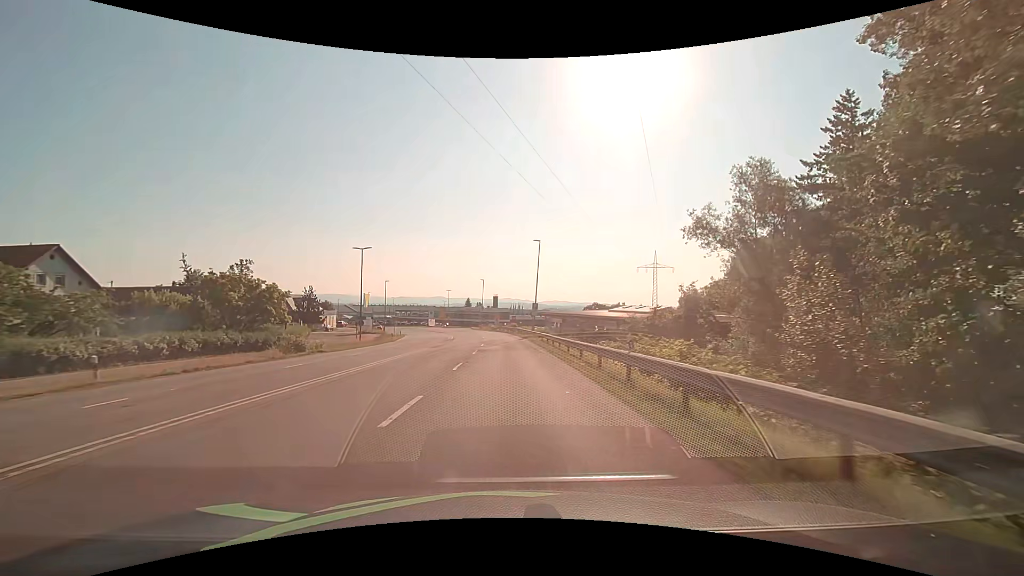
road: secondary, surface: asphalt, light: Day
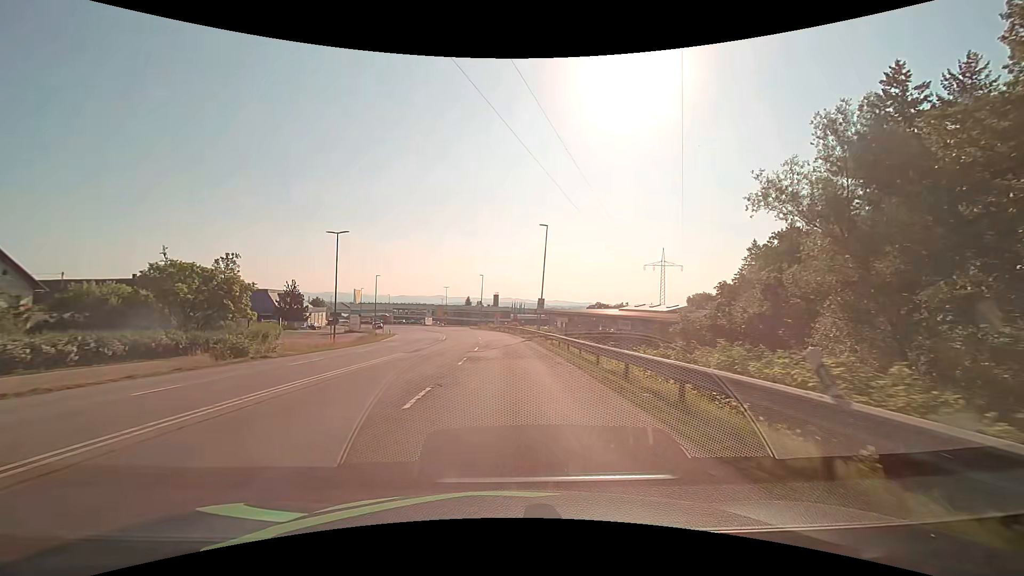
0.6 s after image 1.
(0.0, +7.7) m; 0°
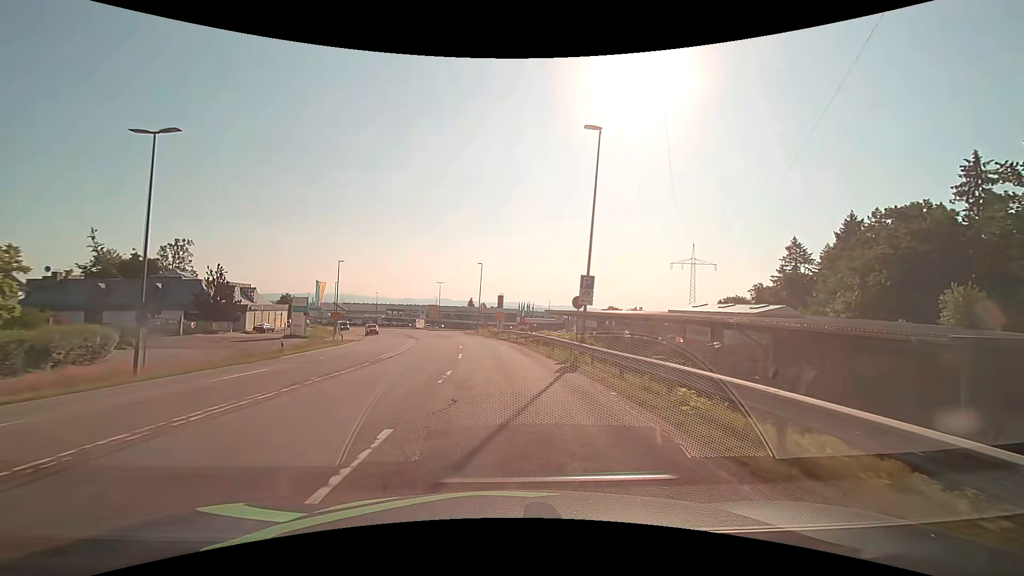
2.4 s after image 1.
(-0.1, +23.0) m; 0°
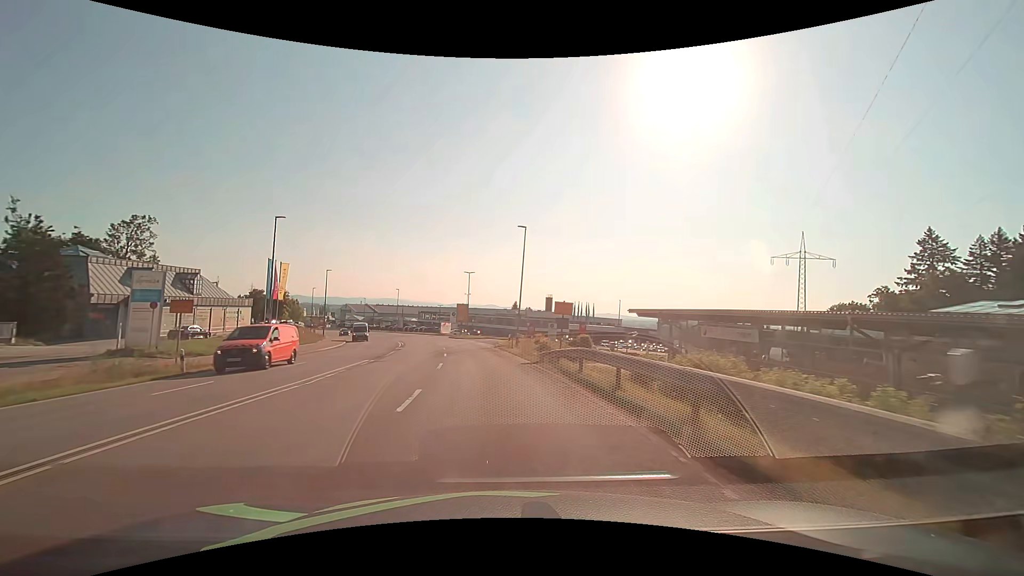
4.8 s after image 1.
(-1.2, +30.6) m; -5°
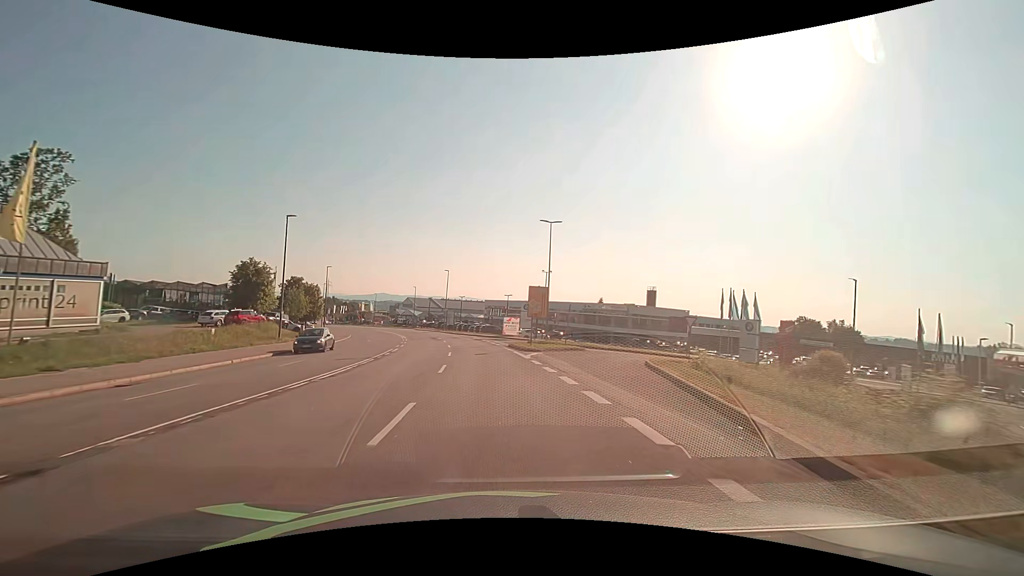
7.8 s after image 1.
(-3.0, +38.2) m; -9°
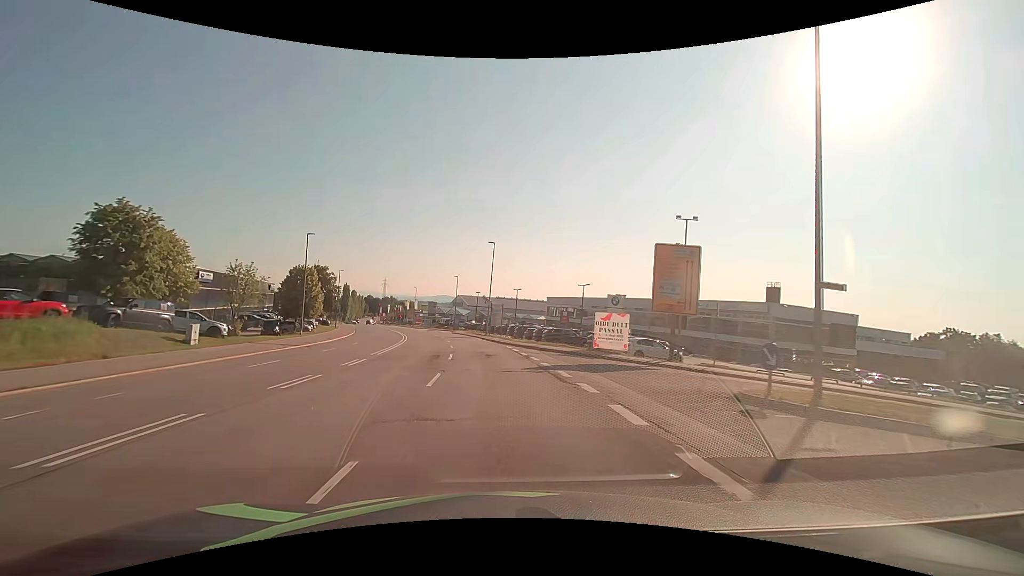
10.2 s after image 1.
(-1.8, +30.6) m; -7°
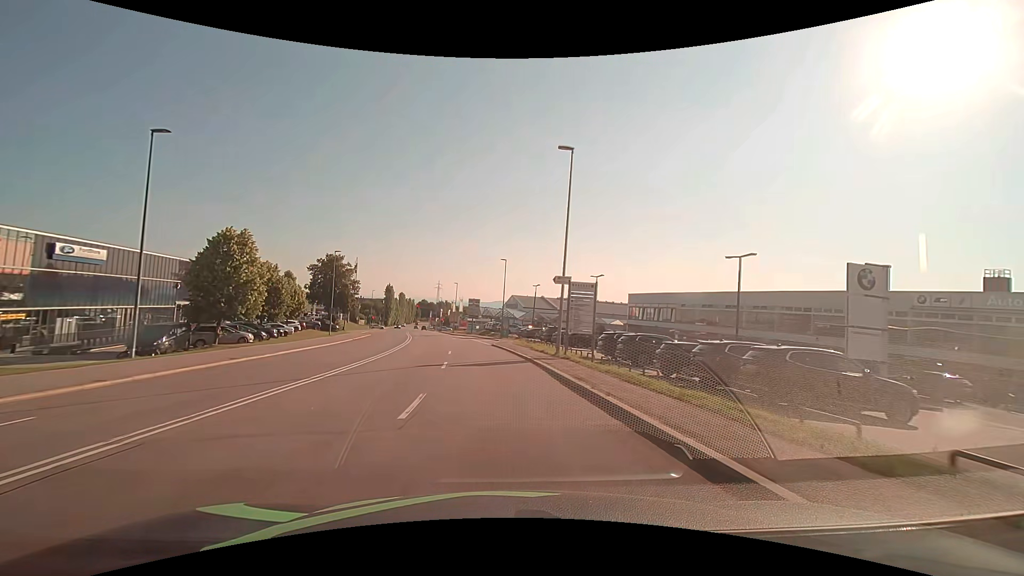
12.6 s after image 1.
(-1.7, +30.4) m; -7°
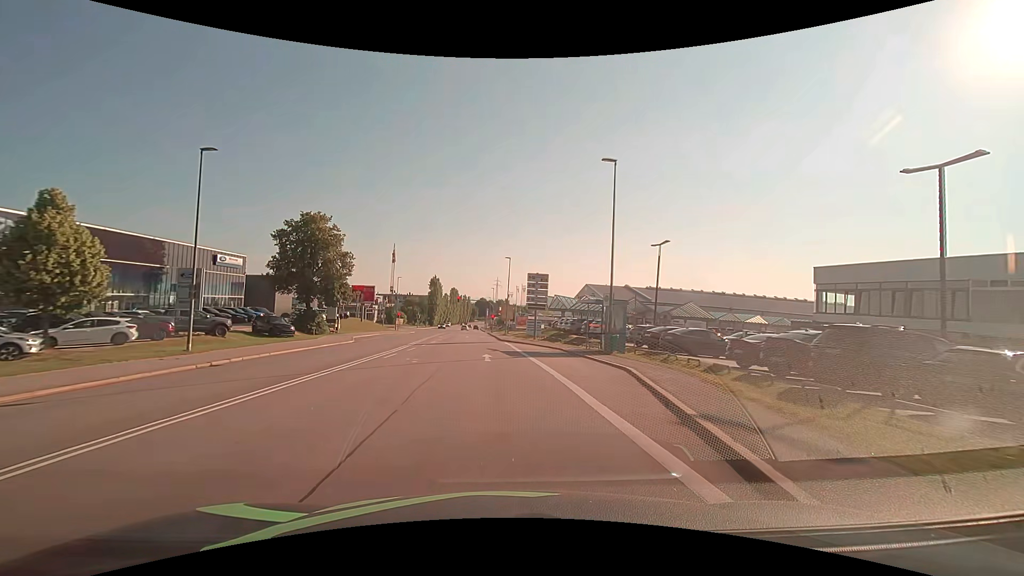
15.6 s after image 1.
(-2.5, +37.9) m; -7°
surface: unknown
